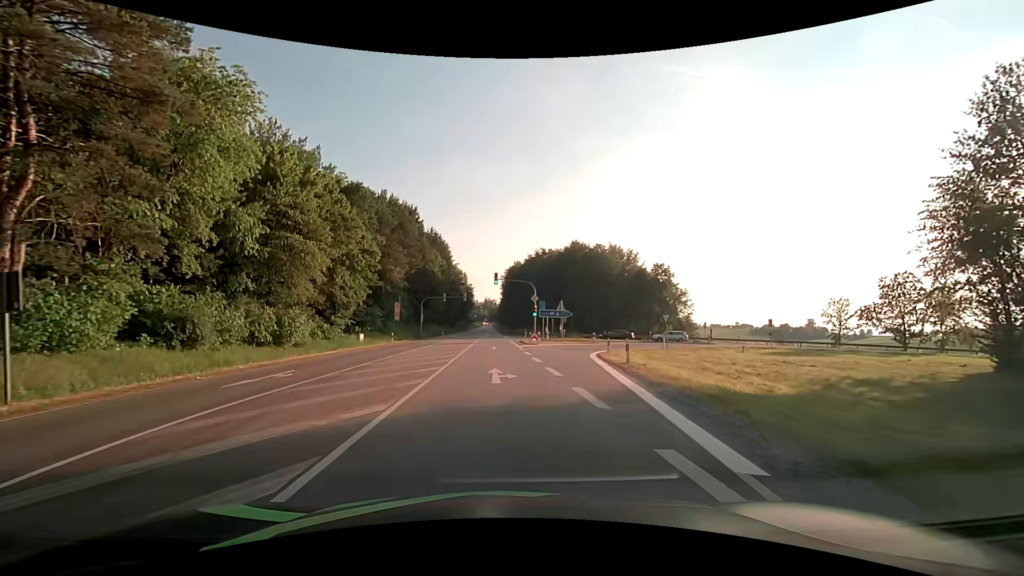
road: primary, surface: asphalt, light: Day
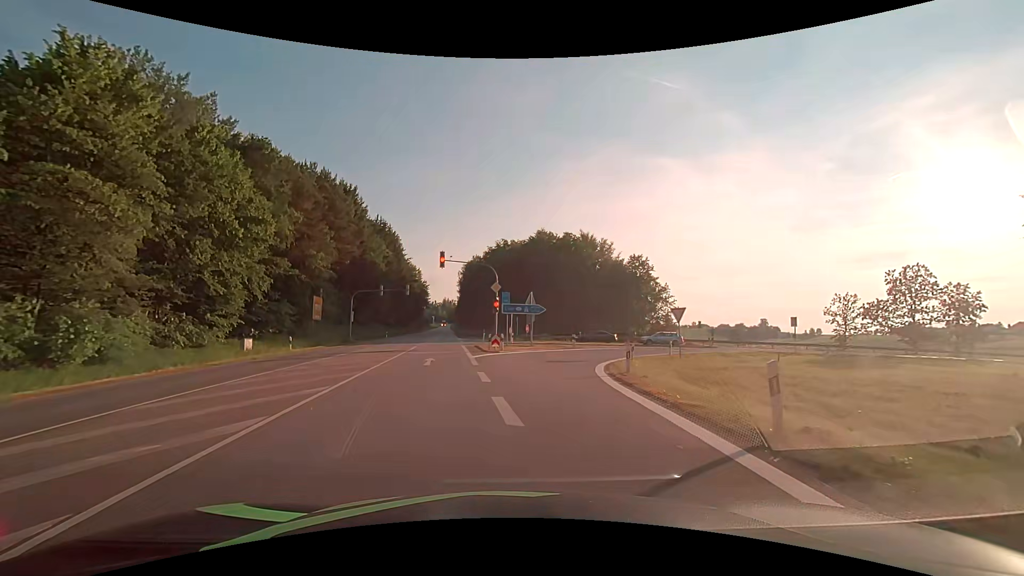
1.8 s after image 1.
(+0.5, +13.7) m; +5°
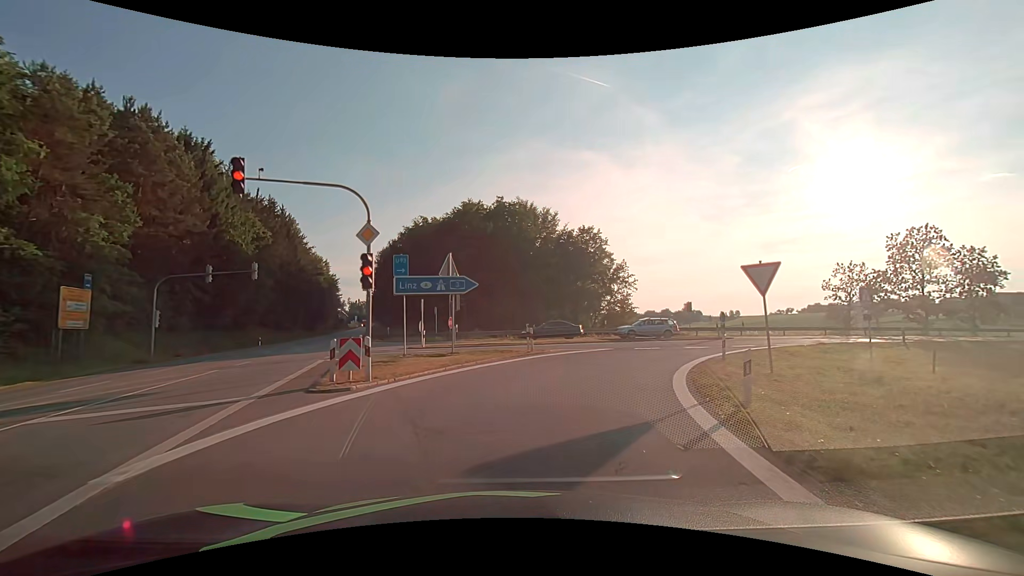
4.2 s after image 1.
(+1.1, +18.7) m; +8°
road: motorway_link
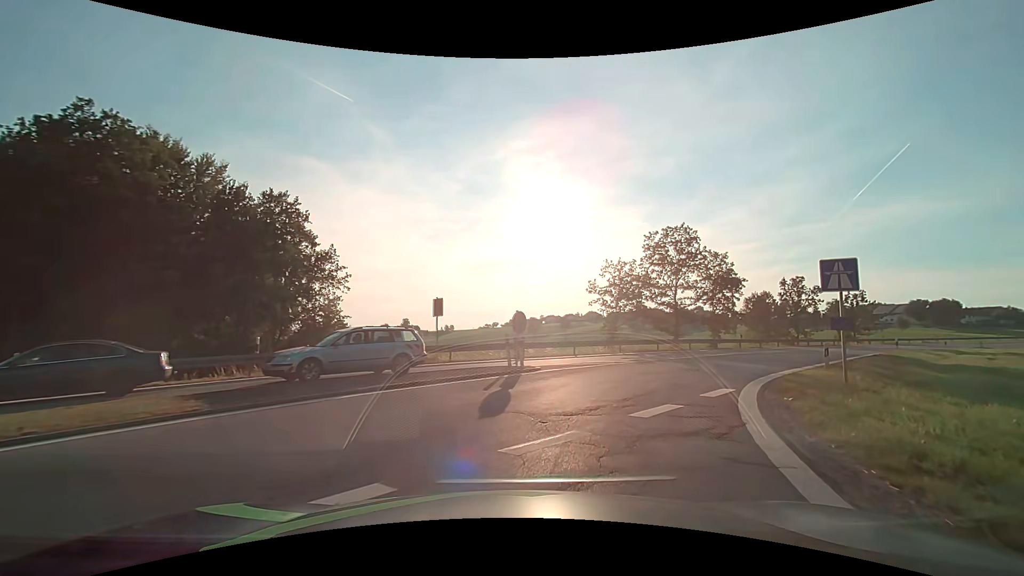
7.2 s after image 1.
(+5.2, +21.3) m; +31°
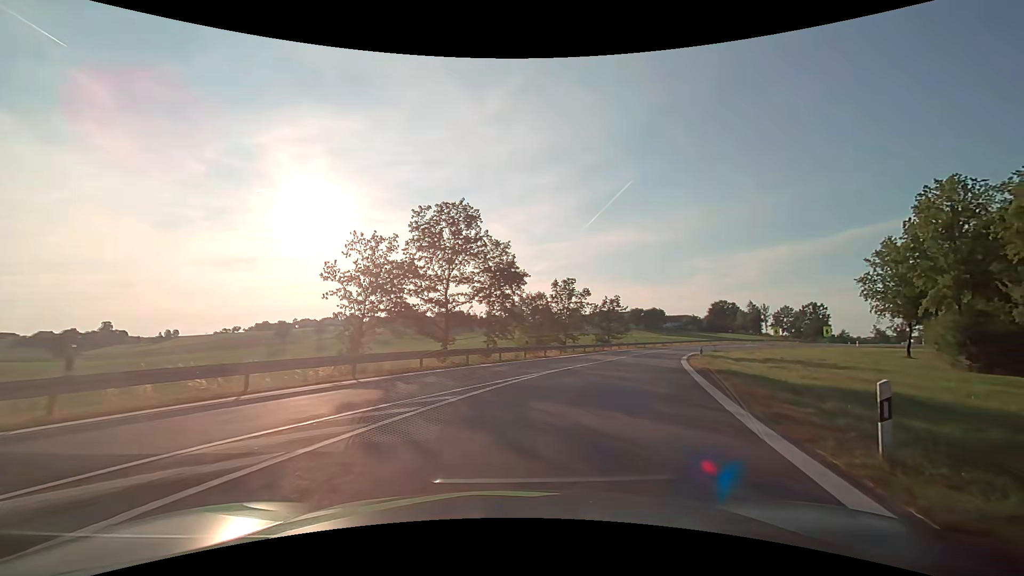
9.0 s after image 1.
(+2.9, +13.3) m; +26°
(+1, +10) (+4, +20) (+7, +29) (+11, +38) (+14, +48) (+19, +57) (+23, +66) (+29, +74) (+36, +81) (+44, +87) m
